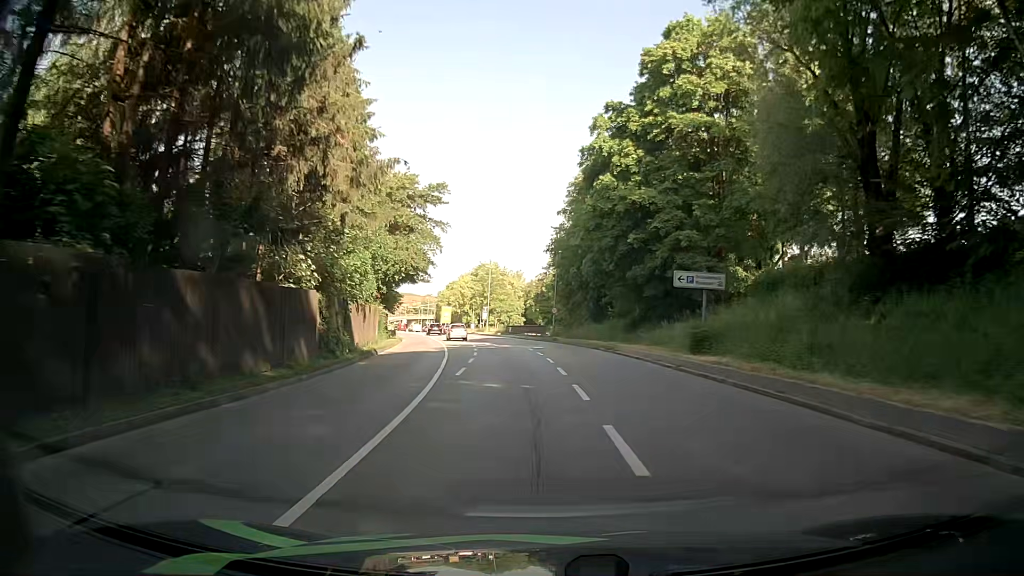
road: primary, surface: asphalt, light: Day
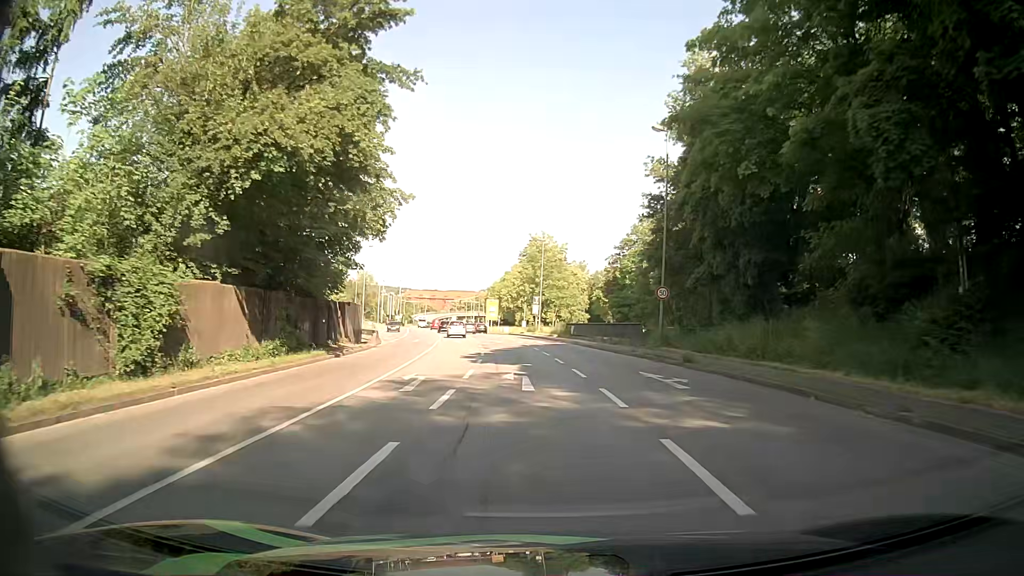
(-1.4, +31.1) m; -5°
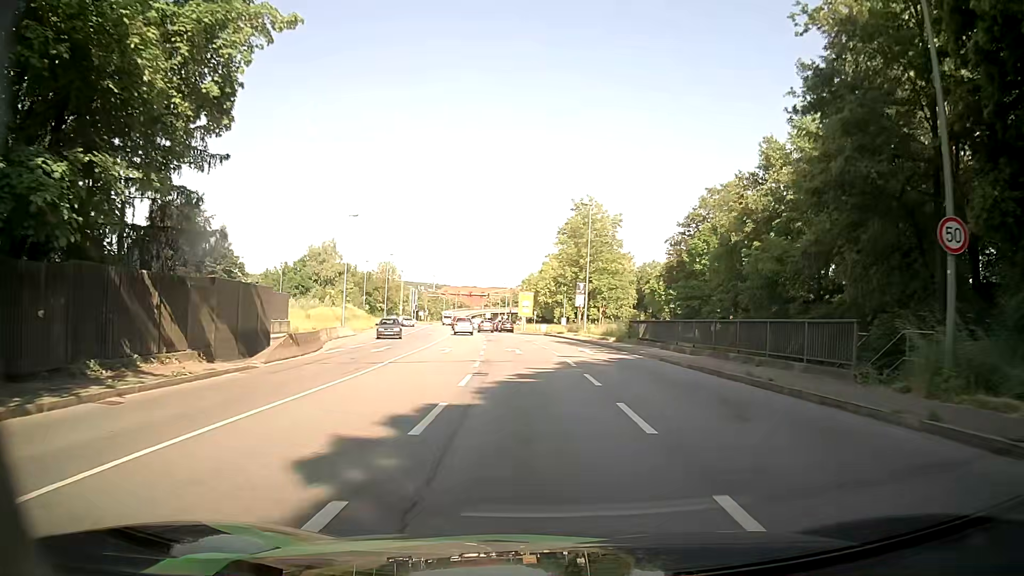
(-0.5, +20.4) m; -2°
